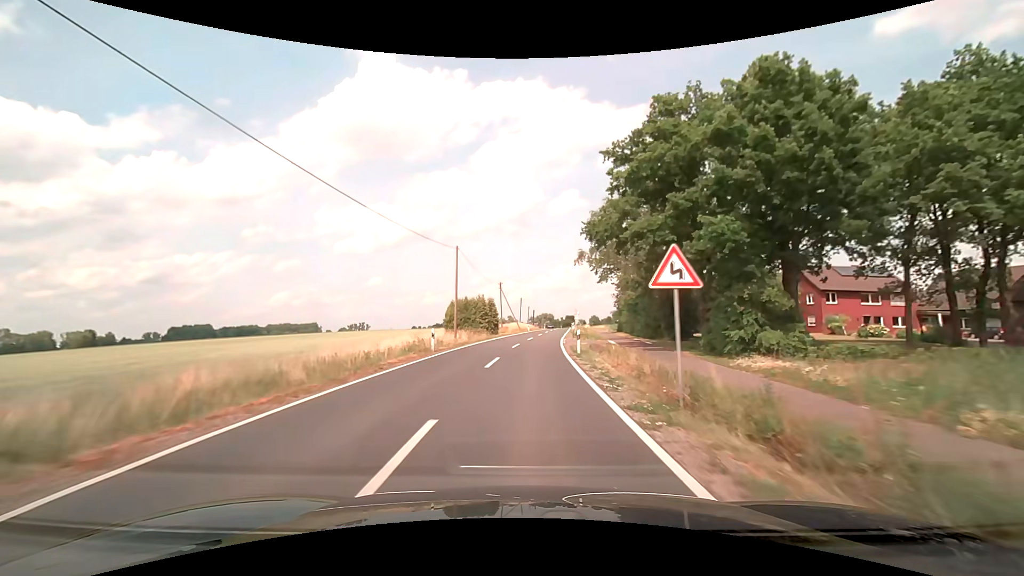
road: secondary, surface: asphalt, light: Day
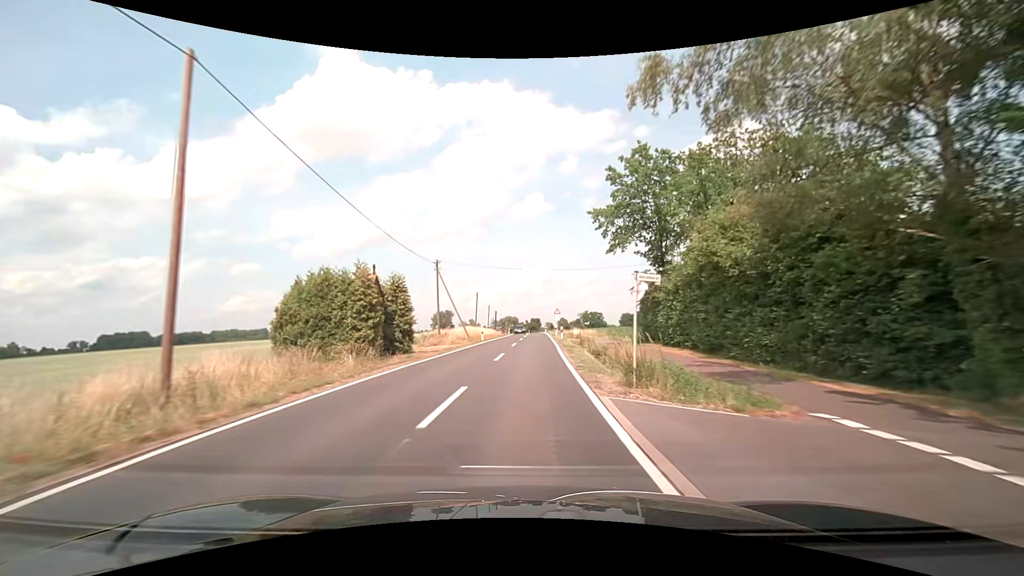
(+1.0, +32.2) m; +4°
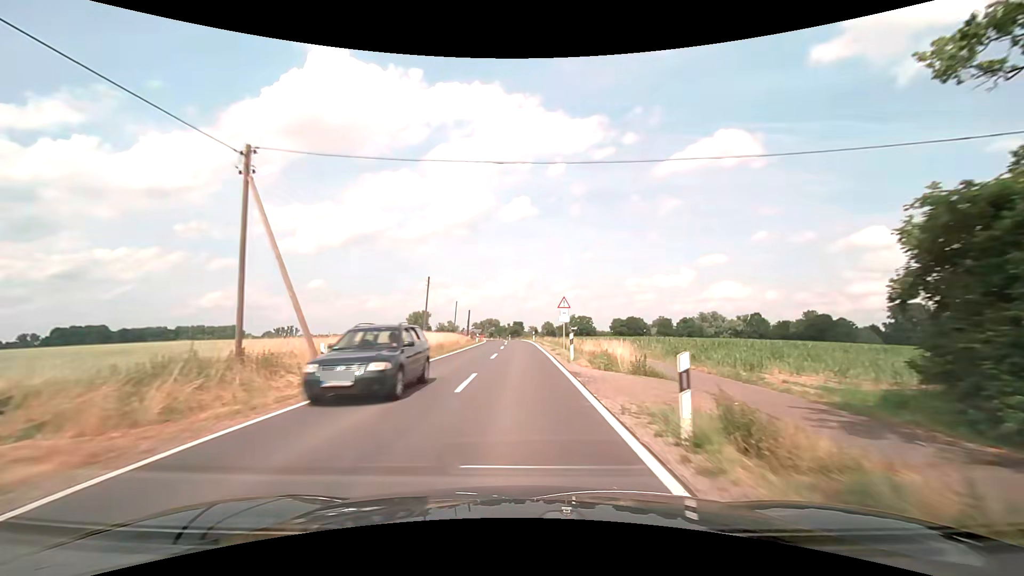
(+0.8, +32.1) m; +2°
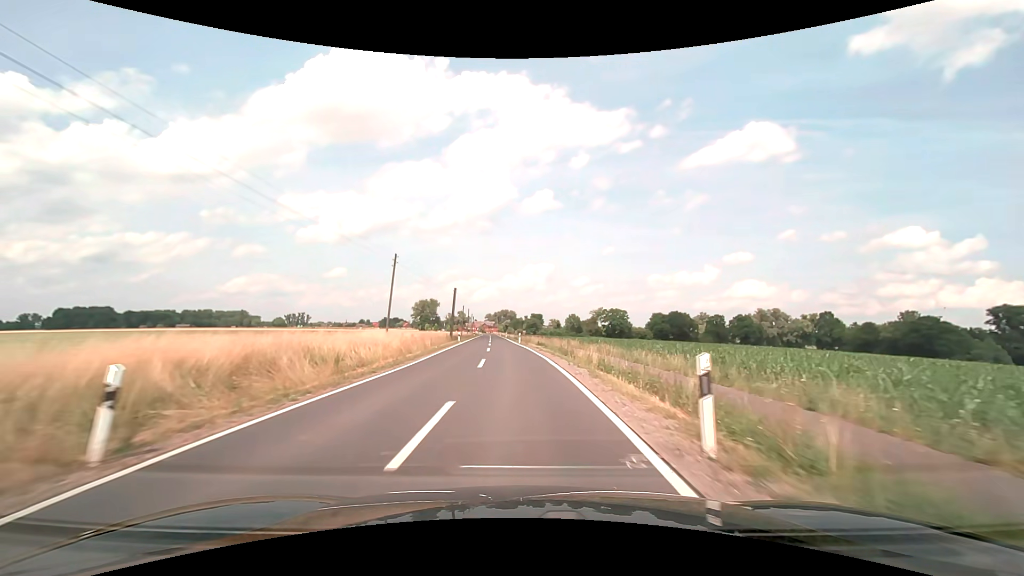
(-0.5, +53.7) m; -2°
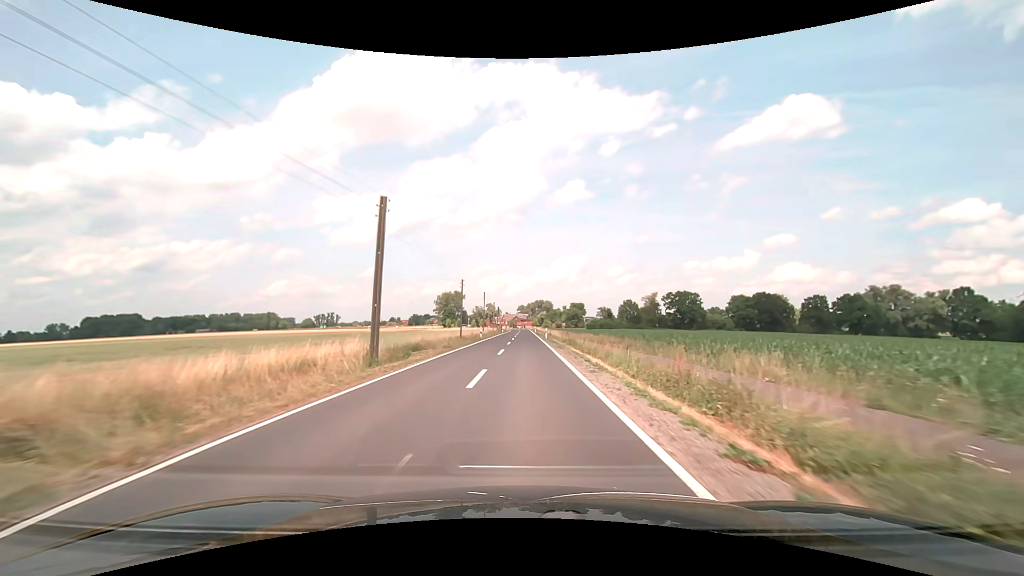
(-2.3, +54.2) m; -4°
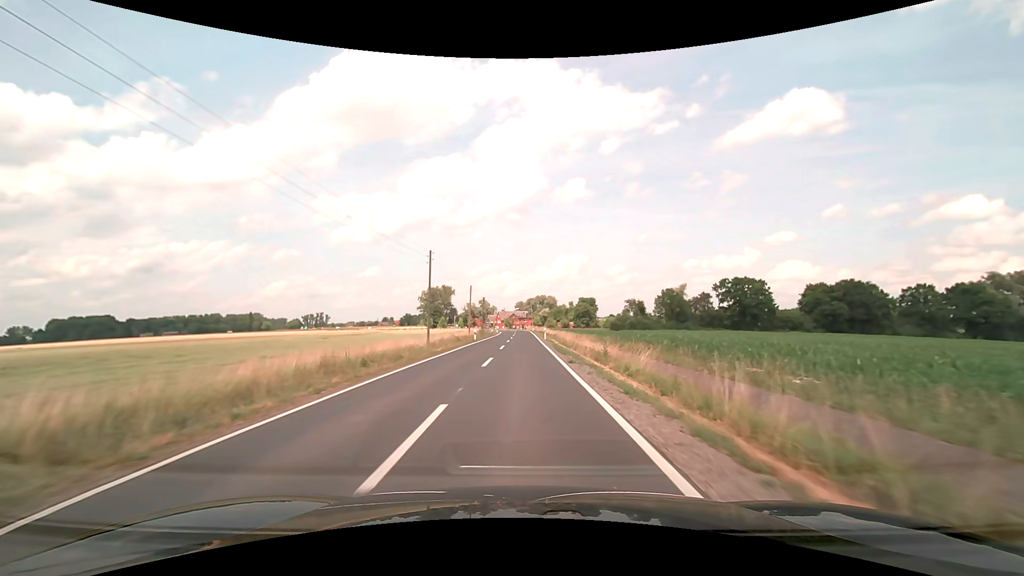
(+0.3, +54.3) m; 0°
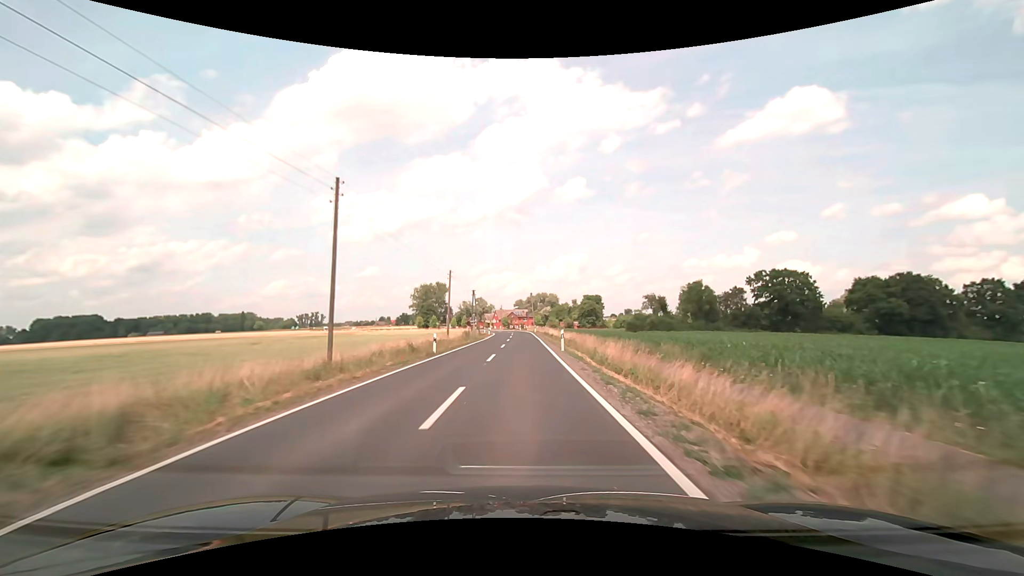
(0.0, +21.6) m; 0°
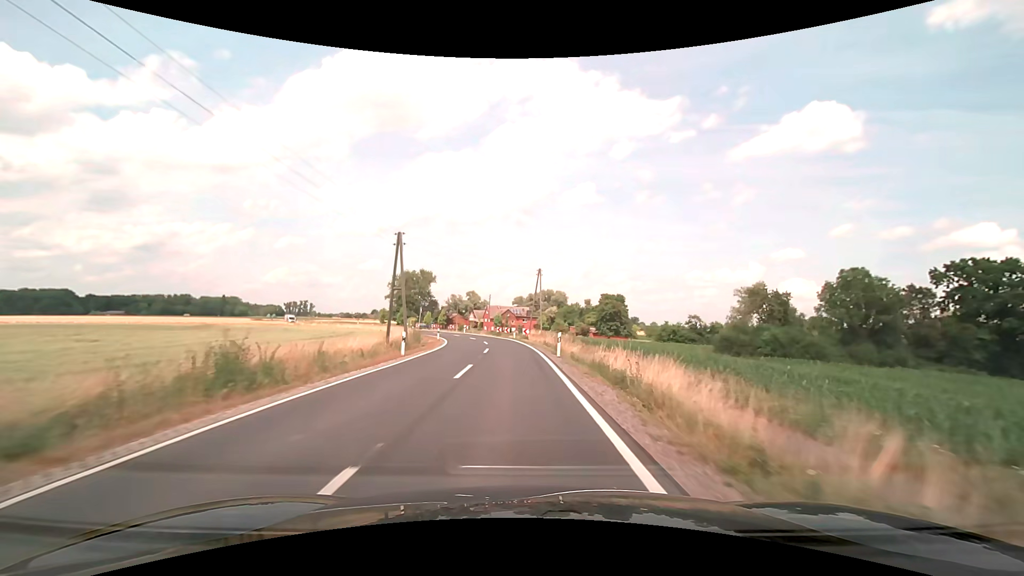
(0.0, +53.8) m; 0°
(0, +10) (0, +20) (0, +30) (-1, +40) (-3, +50) (-5, +60) (-8, +69) (-12, +78) (-17, +87) (-23, +95) m
